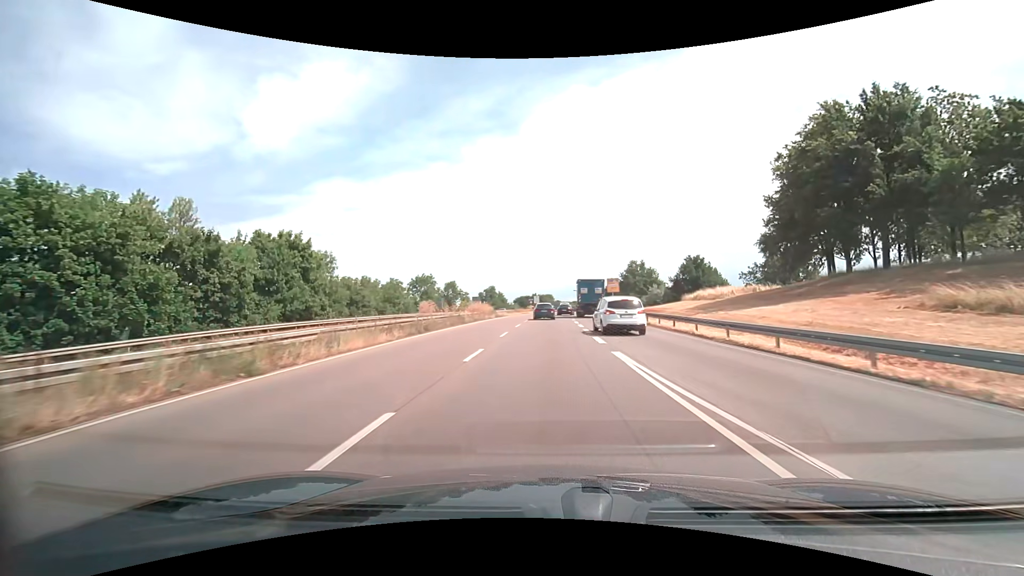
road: trunk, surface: asphalt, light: Day
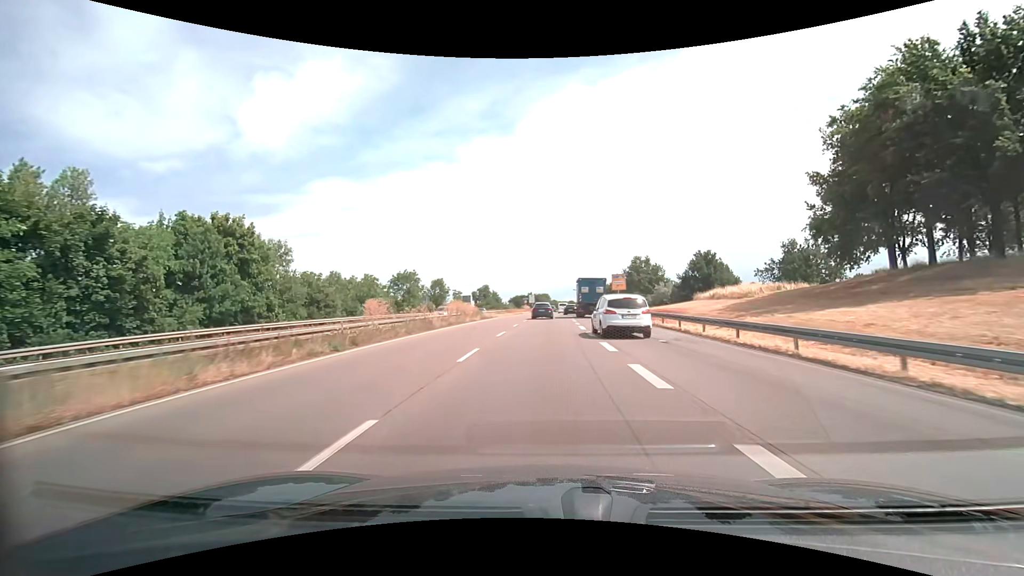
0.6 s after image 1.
(0.0, +9.3) m; 0°
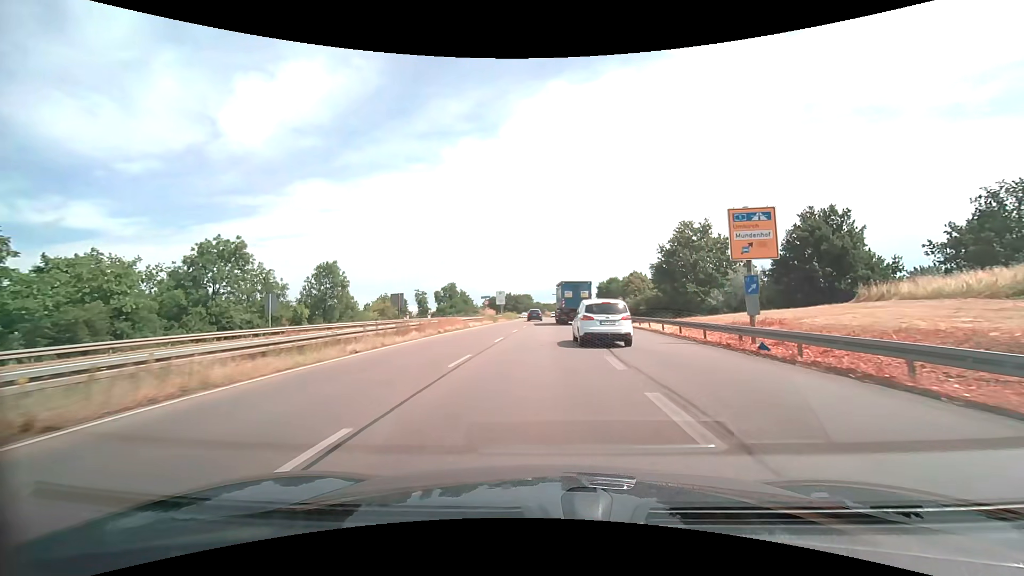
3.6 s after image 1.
(+0.7, +44.8) m; +2°
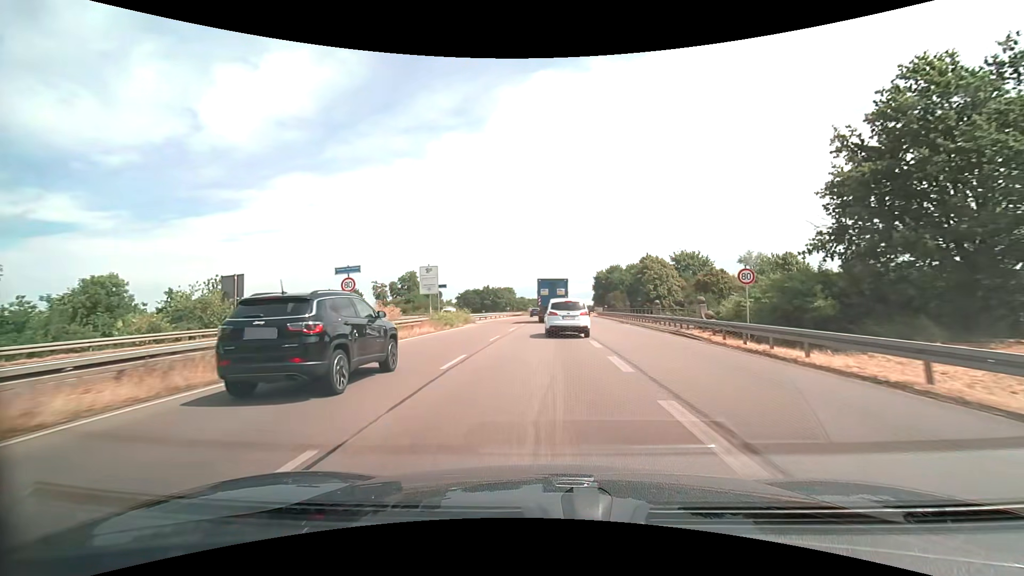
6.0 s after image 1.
(+0.5, +36.8) m; +2°
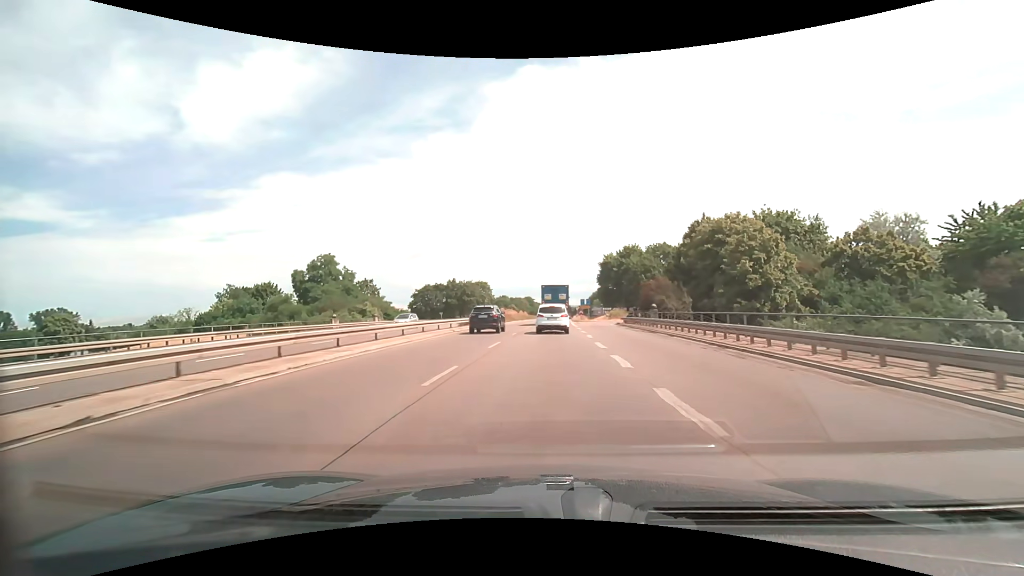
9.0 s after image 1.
(+0.9, +46.6) m; +1°
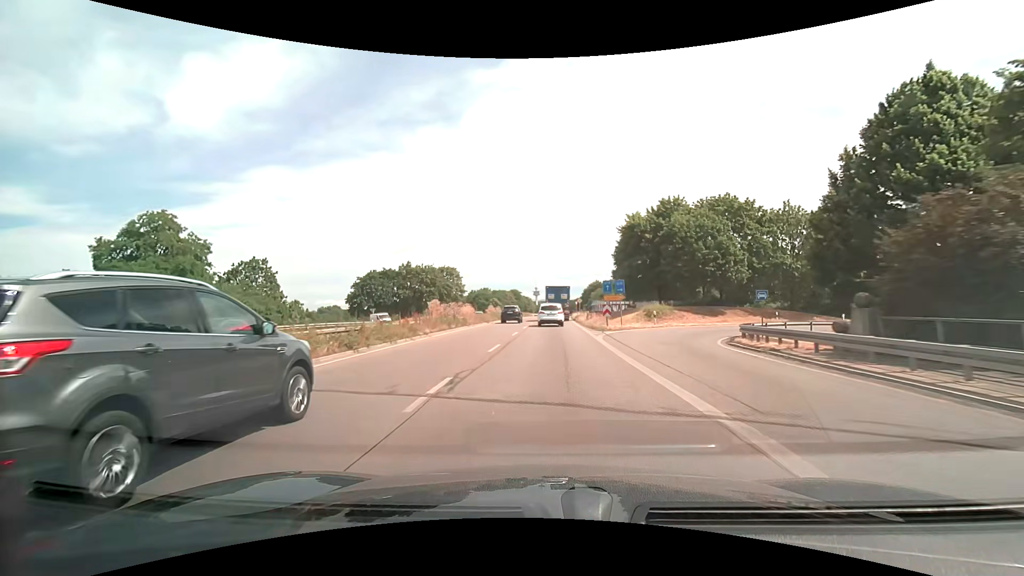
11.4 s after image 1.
(+0.5, +38.1) m; +2°
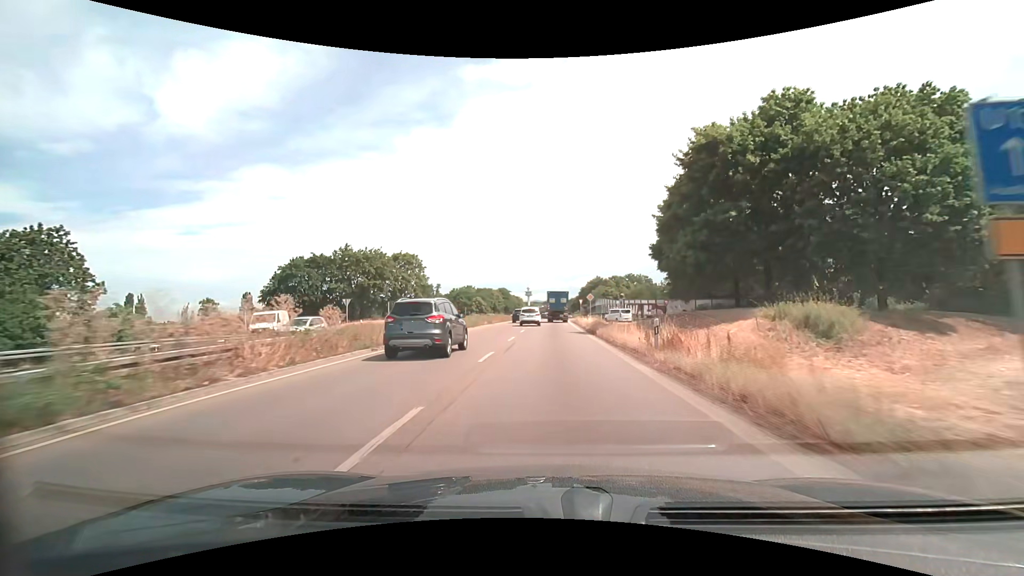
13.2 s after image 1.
(+0.2, +29.5) m; +1°
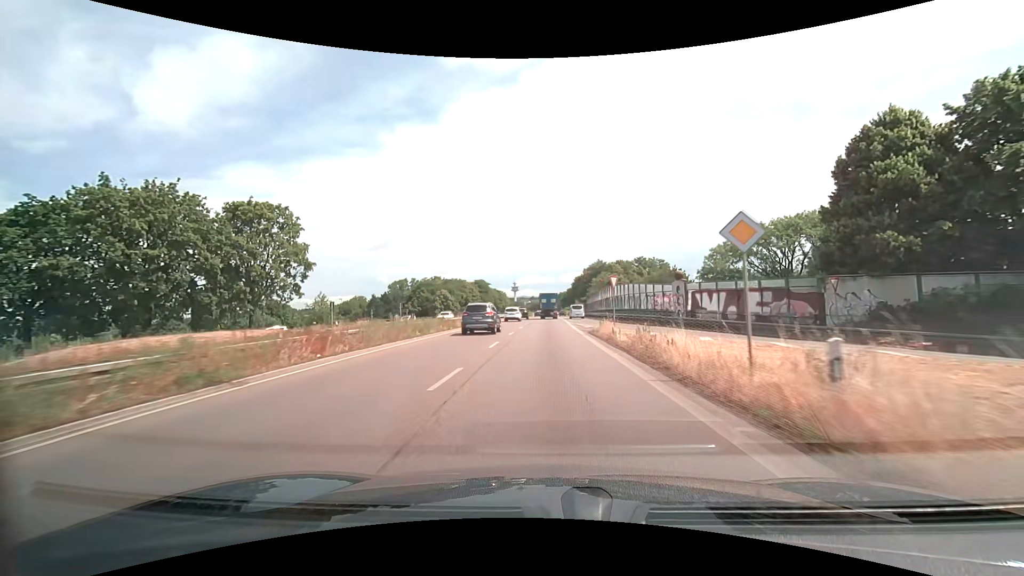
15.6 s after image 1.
(+0.6, +40.4) m; +2°
(0, +10) (0, +20) (0, +30) (0, +40) (0, +50) (0, +60) (+1, +70) (+1, +80) (+1, +90) (+2, +100) m
